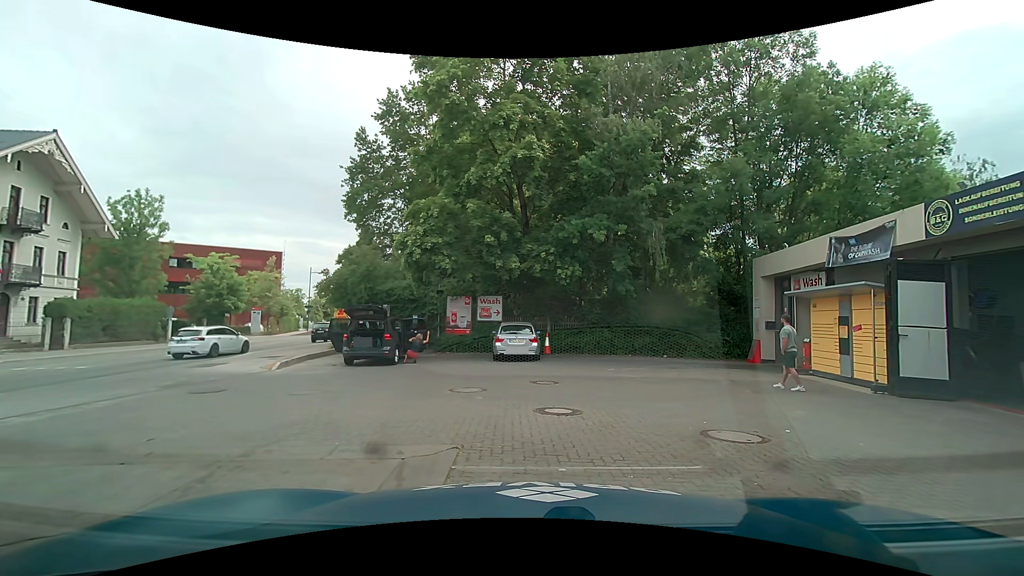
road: secondary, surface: asphalt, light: Day
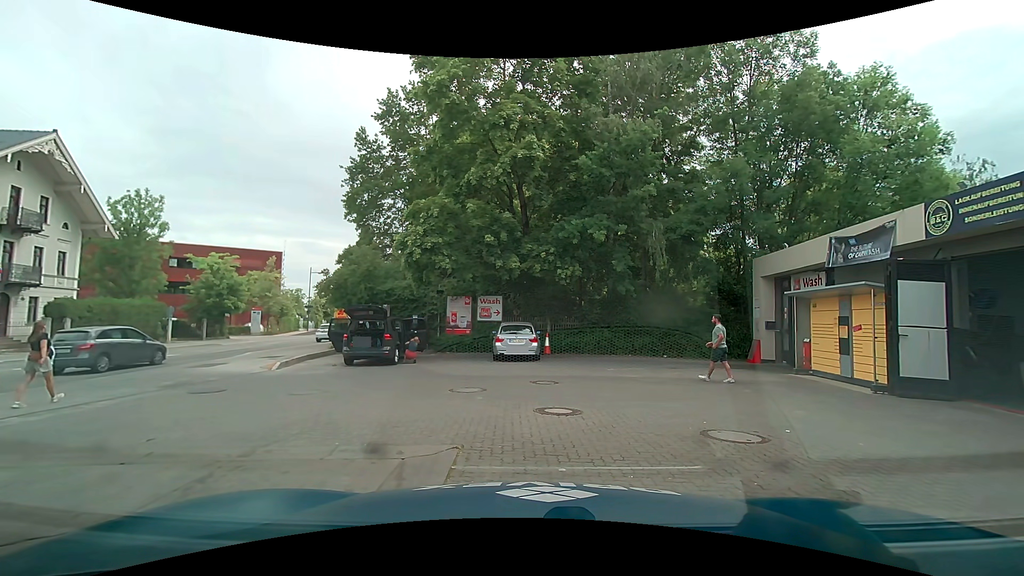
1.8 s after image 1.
(0.0, 0.0) m; 0°
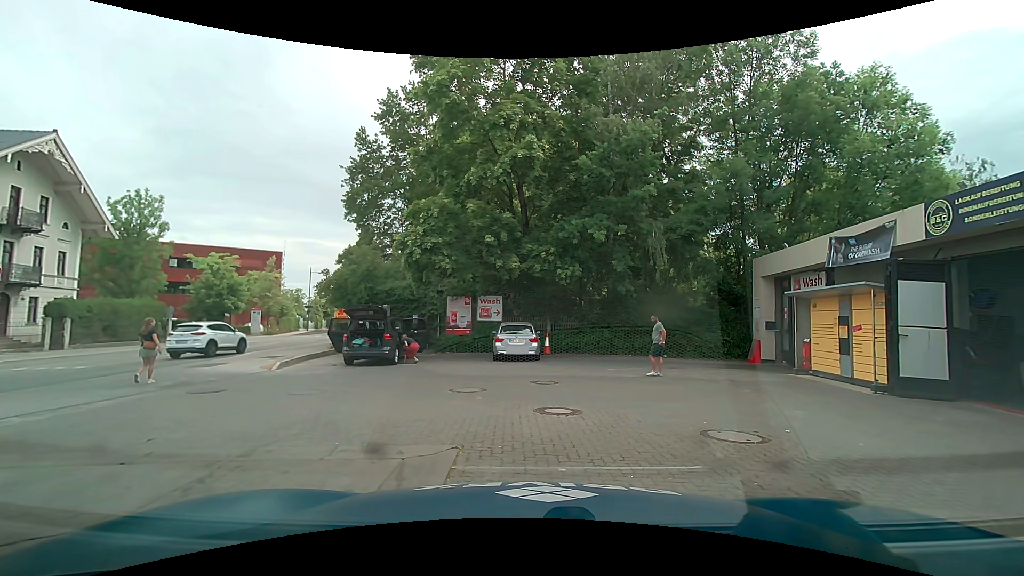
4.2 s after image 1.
(0.0, 0.0) m; 0°
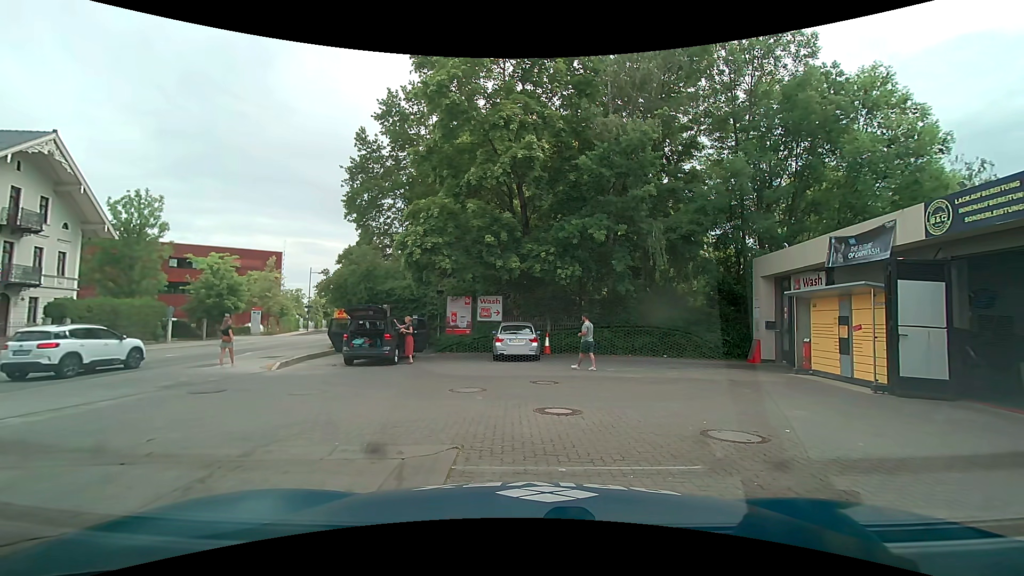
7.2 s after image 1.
(0.0, 0.0) m; 0°
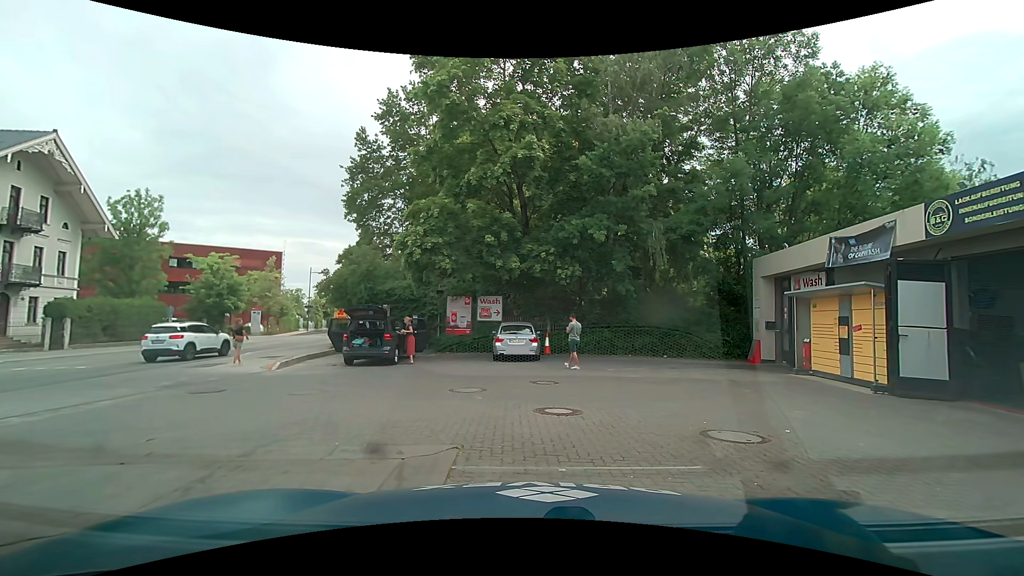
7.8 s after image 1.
(0.0, 0.0) m; 0°
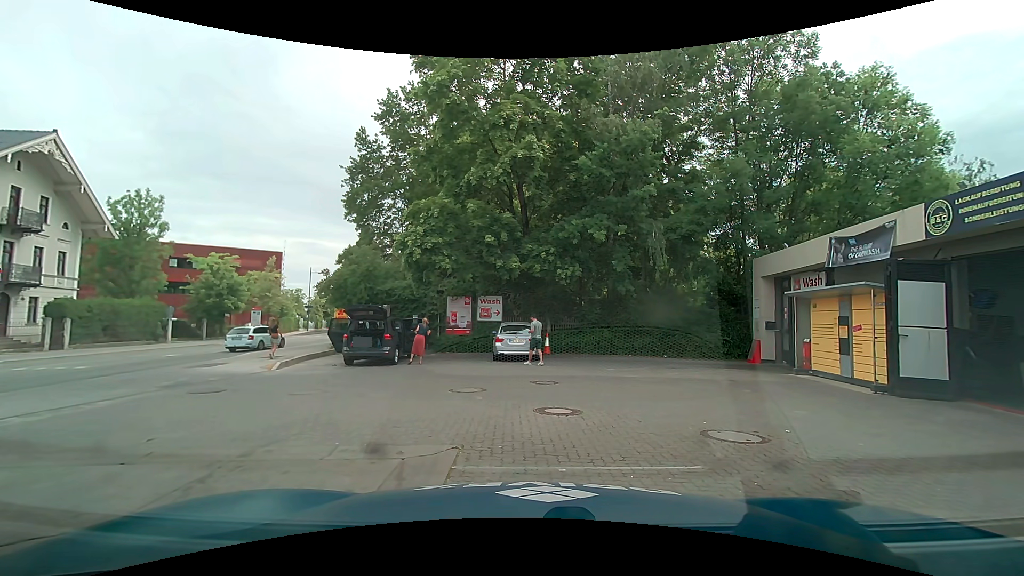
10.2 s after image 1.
(0.0, 0.0) m; 0°
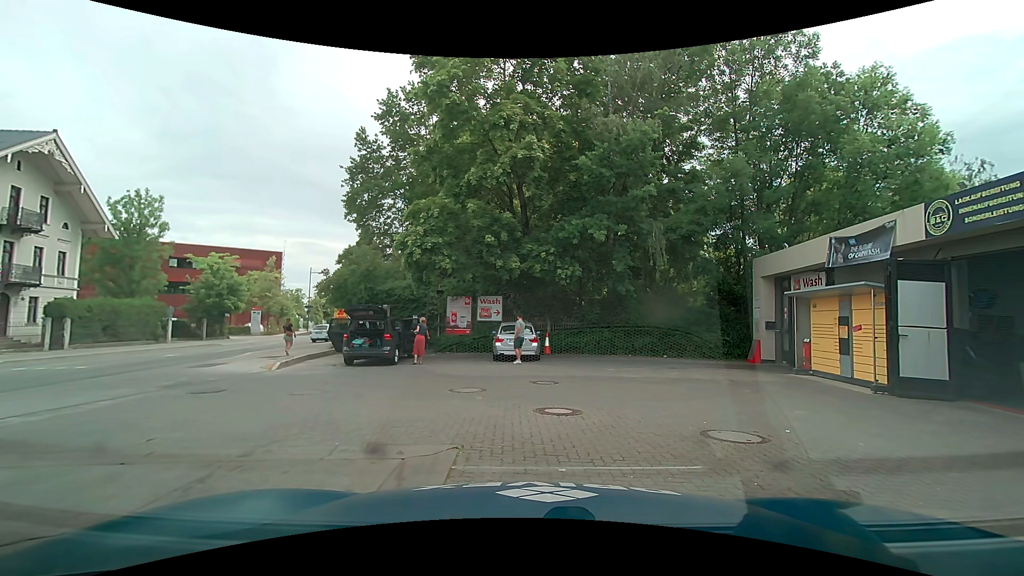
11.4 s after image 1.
(0.0, 0.0) m; 0°
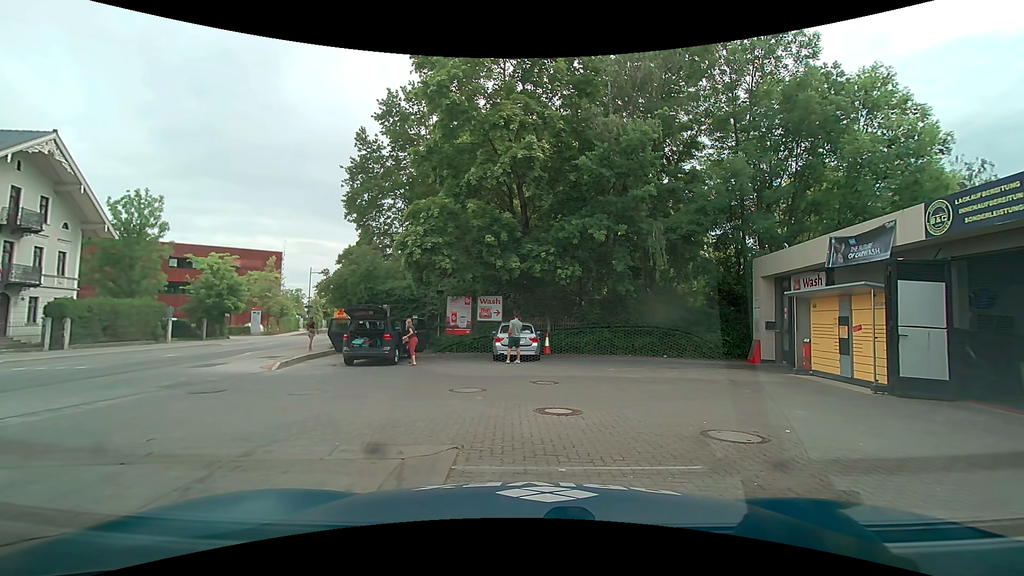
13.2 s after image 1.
(0.0, 0.0) m; 0°
